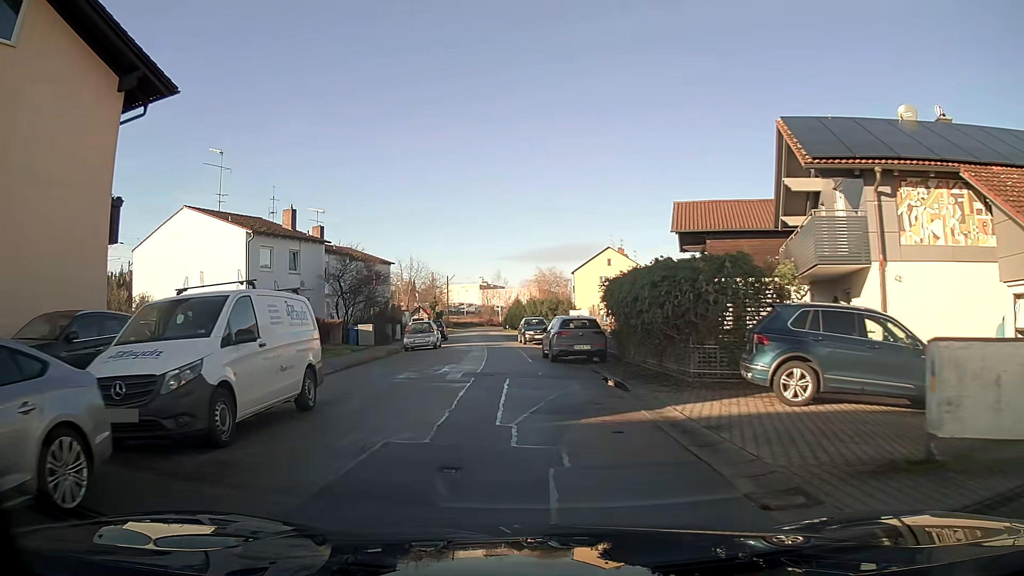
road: residential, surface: asphalt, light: Day
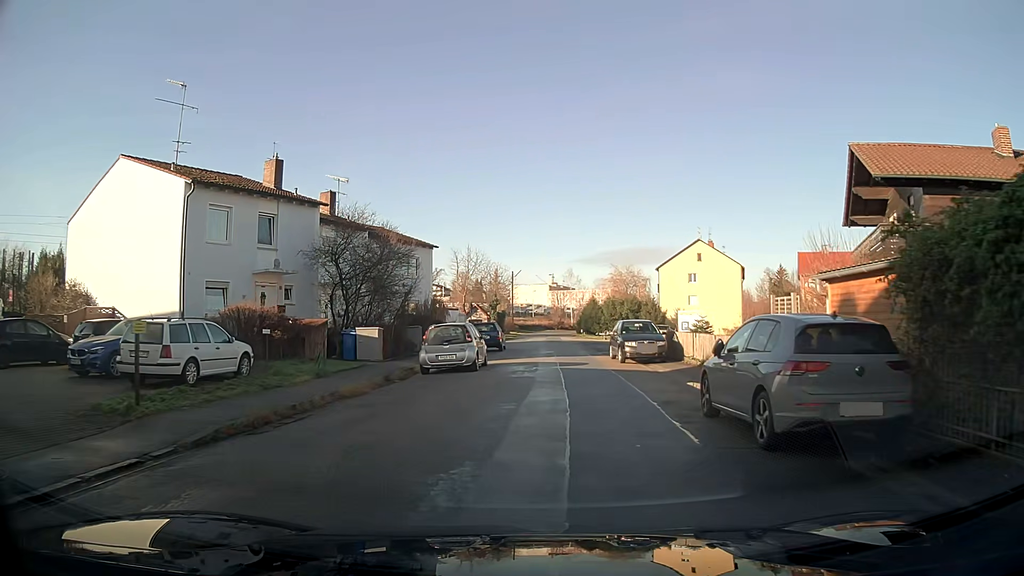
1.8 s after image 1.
(-0.8, +14.0) m; -5°
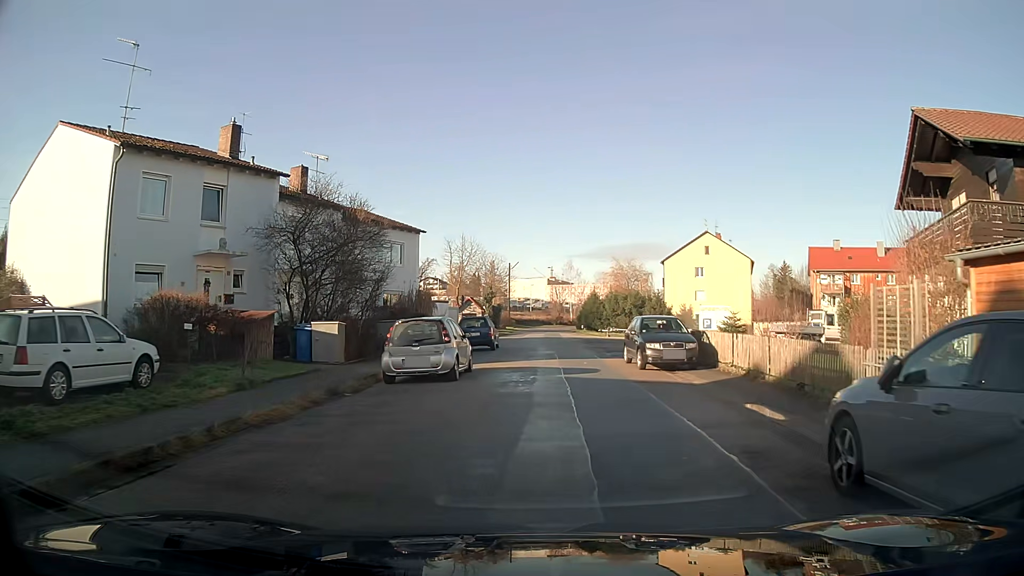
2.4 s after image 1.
(0.0, +4.6) m; +1°
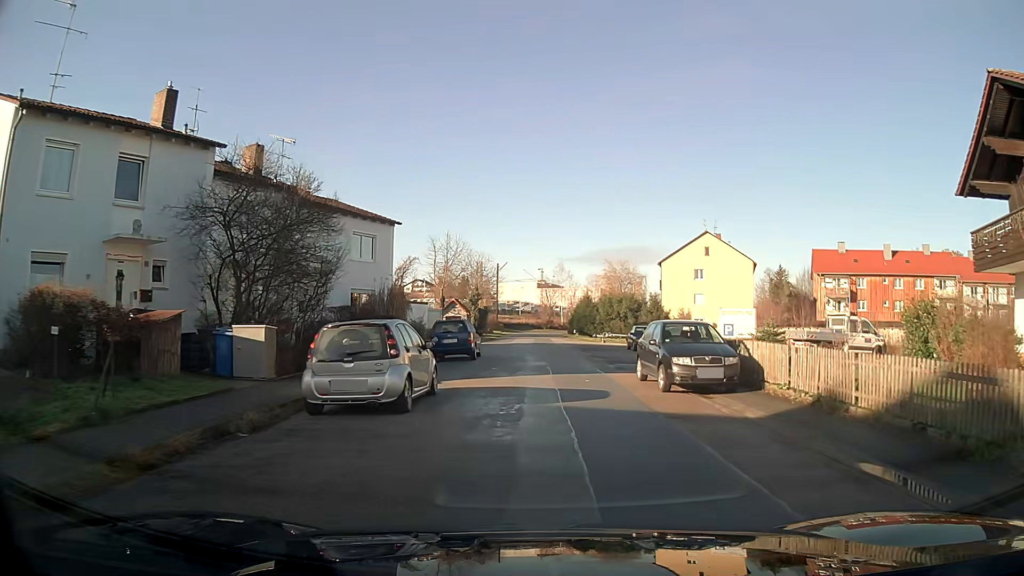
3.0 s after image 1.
(0.0, +4.7) m; +1°
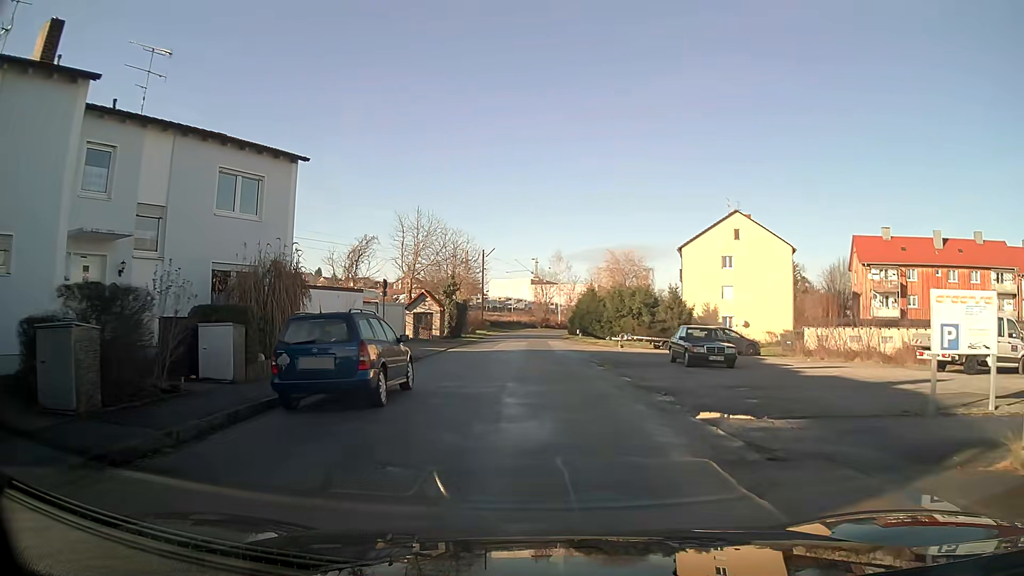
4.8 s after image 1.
(+0.1, +14.0) m; +1°
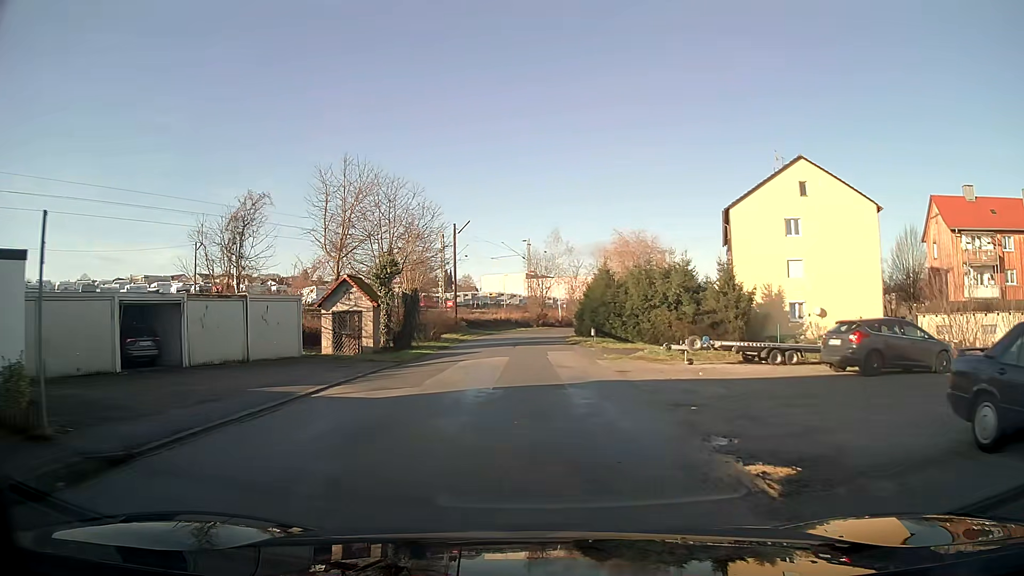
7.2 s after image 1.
(+0.3, +18.7) m; 0°
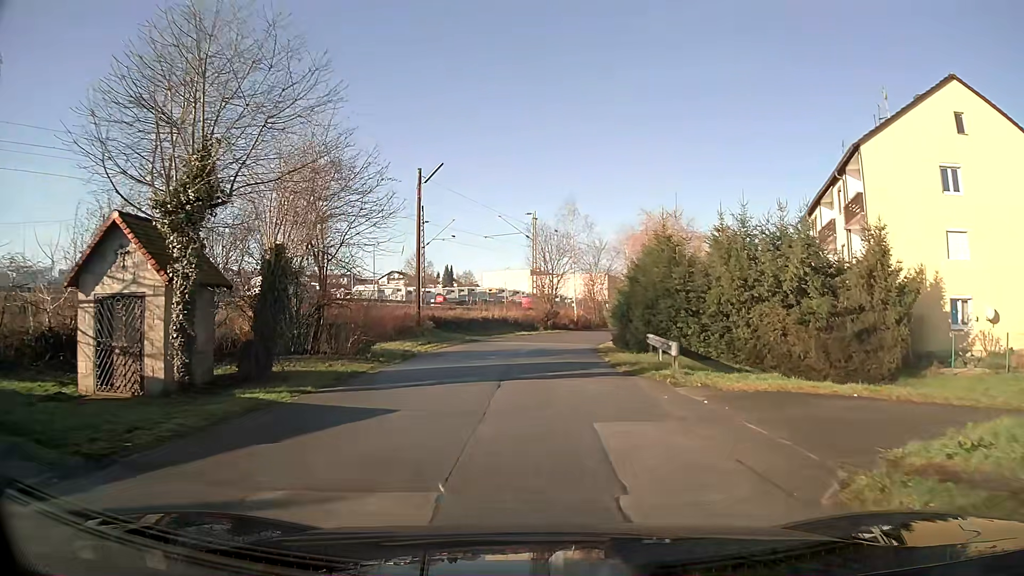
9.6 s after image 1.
(-0.1, +18.8) m; 0°
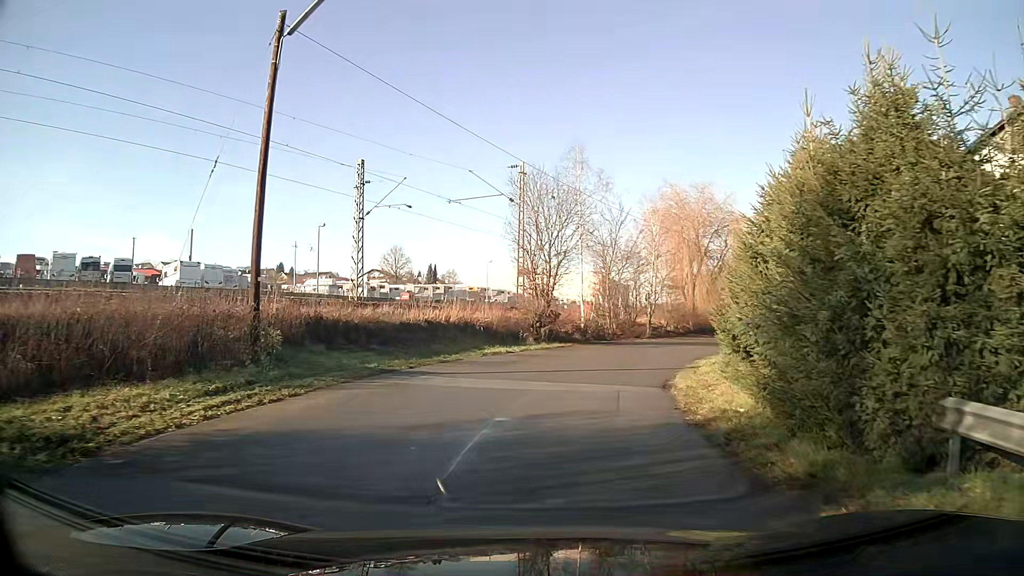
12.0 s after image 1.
(+0.2, +18.5) m; +2°
(0, +10) (+3, +20) (+6, +29) (+12, +37) (+20, +43) (+30, +43) (+39, +41) (+49, +42) (+54, +50) (+51, +59) m
